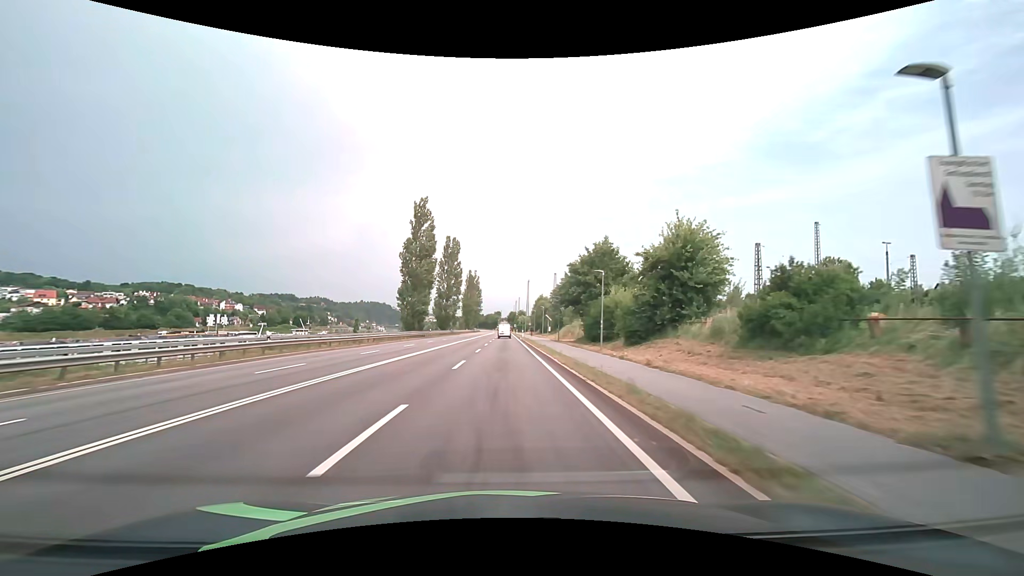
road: primary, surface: asphalt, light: Day
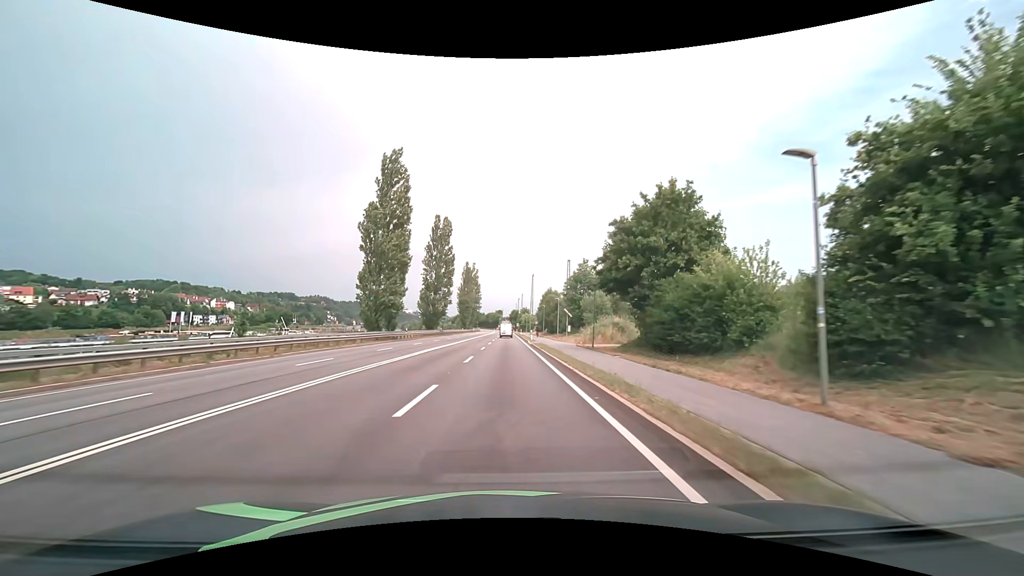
(+0.1, +21.1) m; 0°
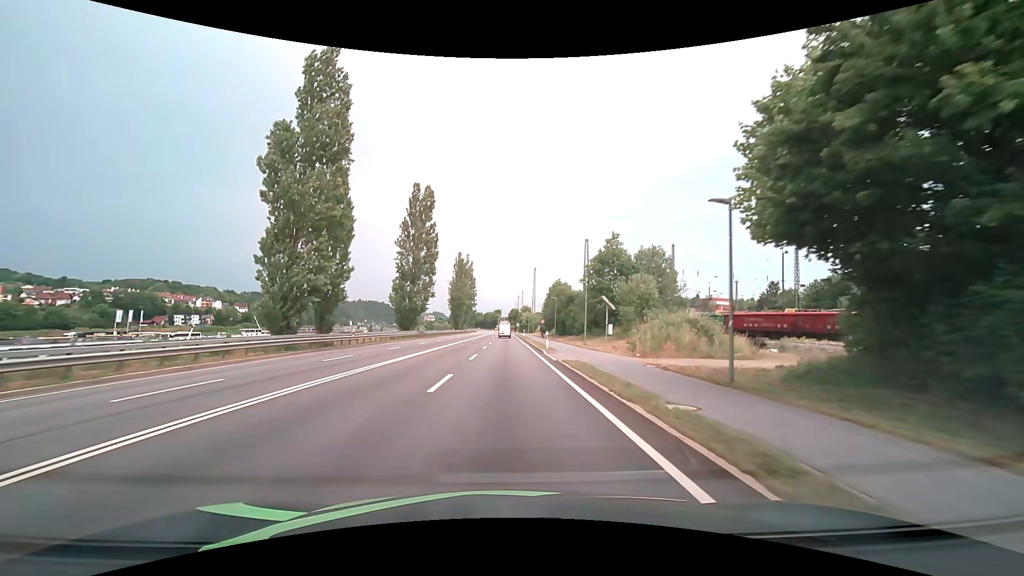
(0.0, +21.2) m; 0°
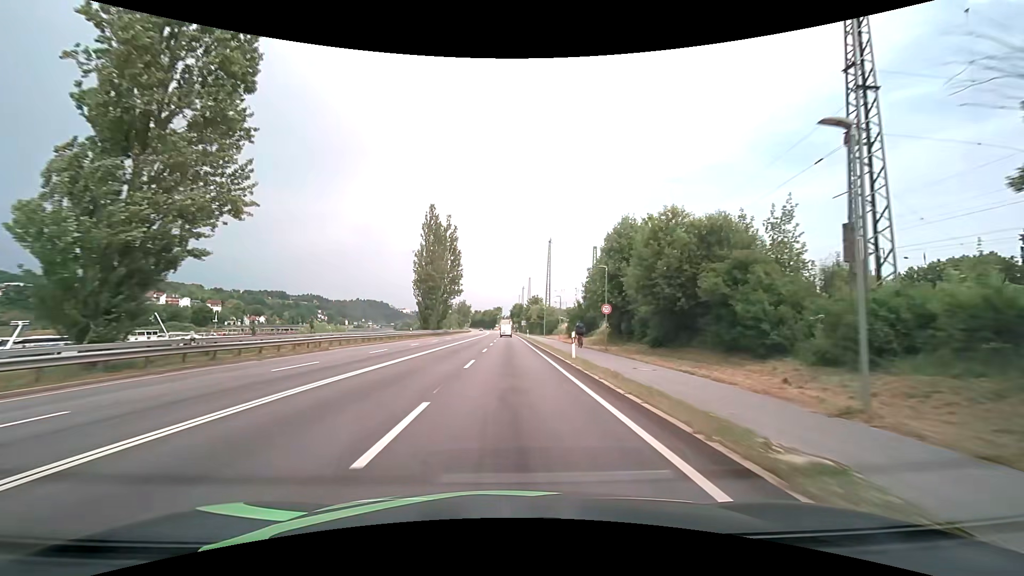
(0.0, +53.4) m; 0°
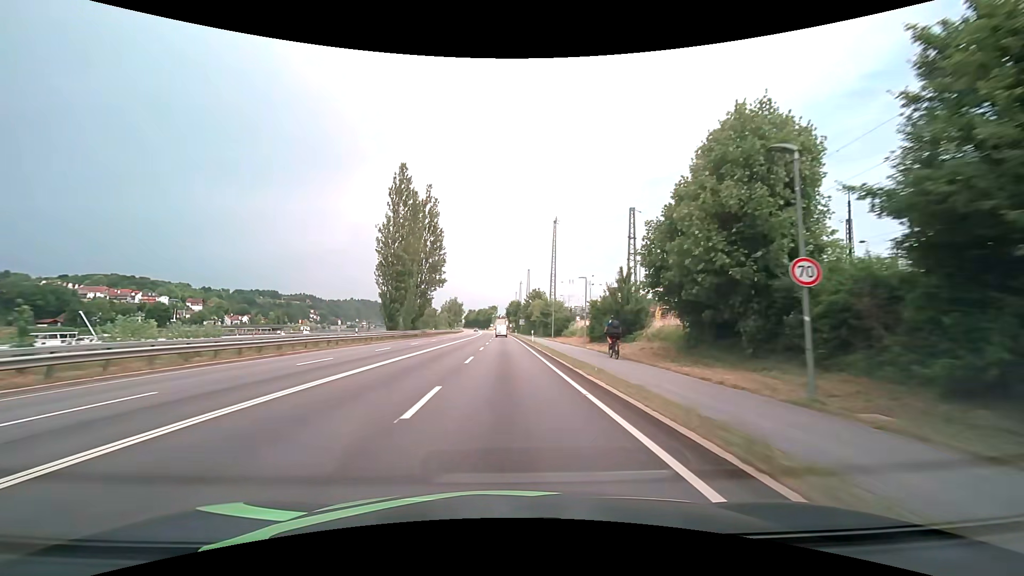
(+0.2, +21.6) m; +1°
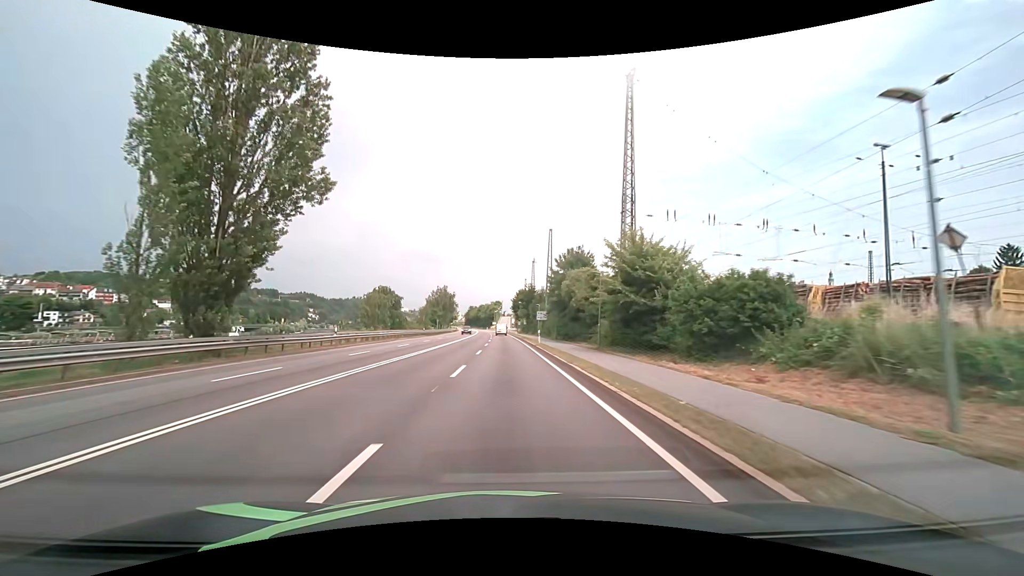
(-0.3, +54.0) m; -1°
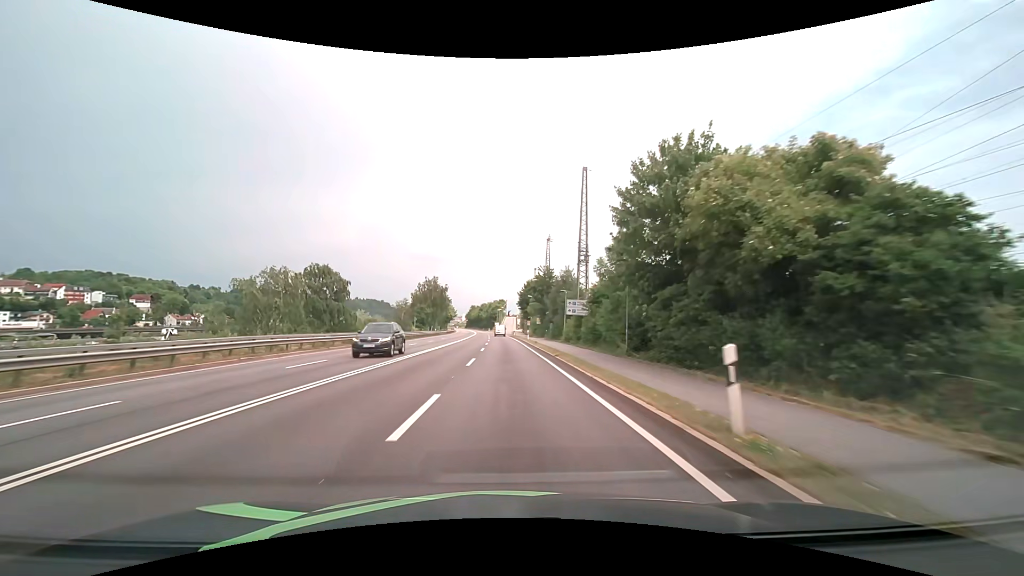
(-0.1, +31.7) m; -1°
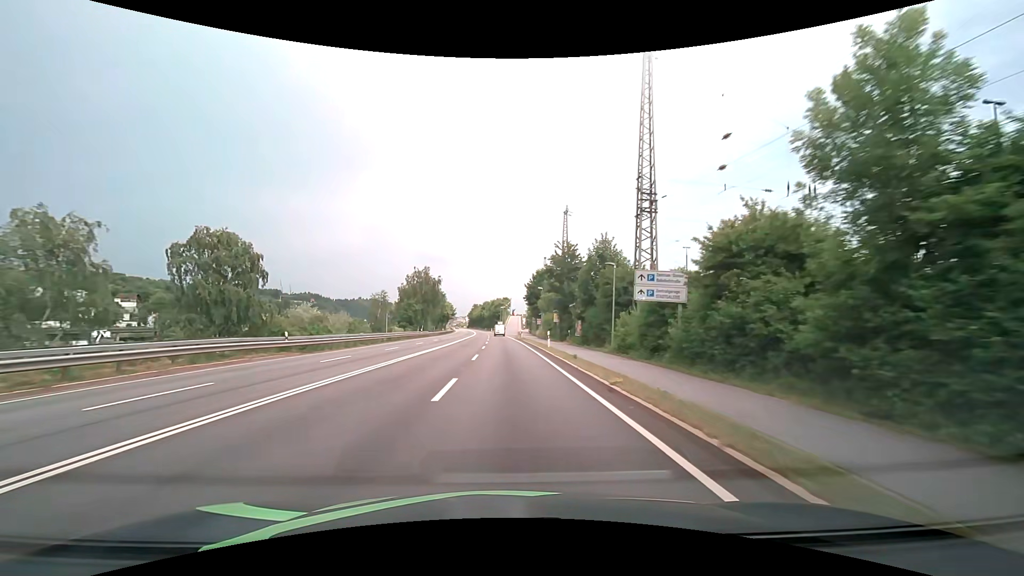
(0.0, +20.8) m; -1°
(0, +10) (0, +20) (0, +30) (0, +40) (0, +50) (0, +60) (0, +70) (0, +80) (-1, +90) (-1, +100) m
